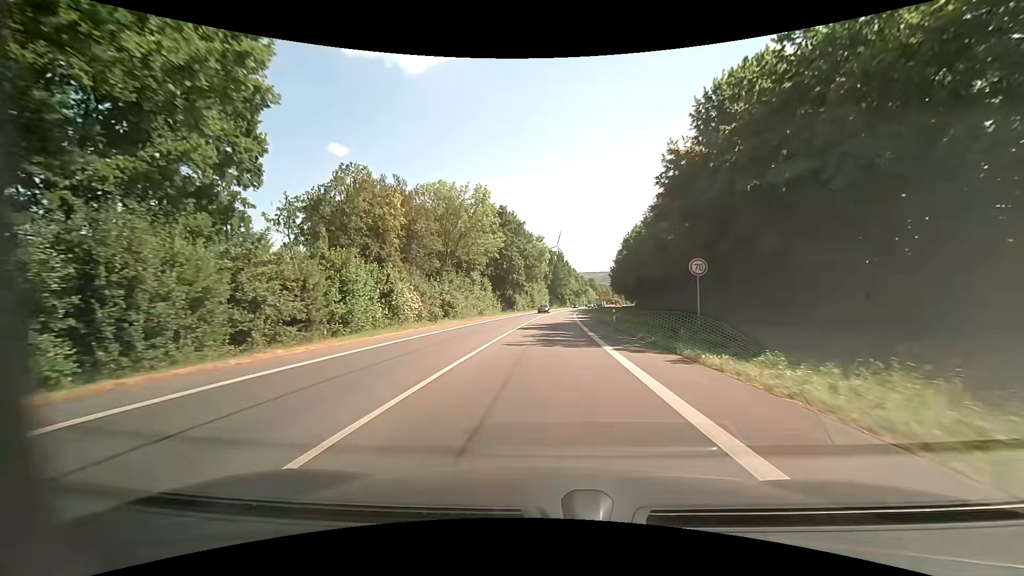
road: primary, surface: asphalt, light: Day
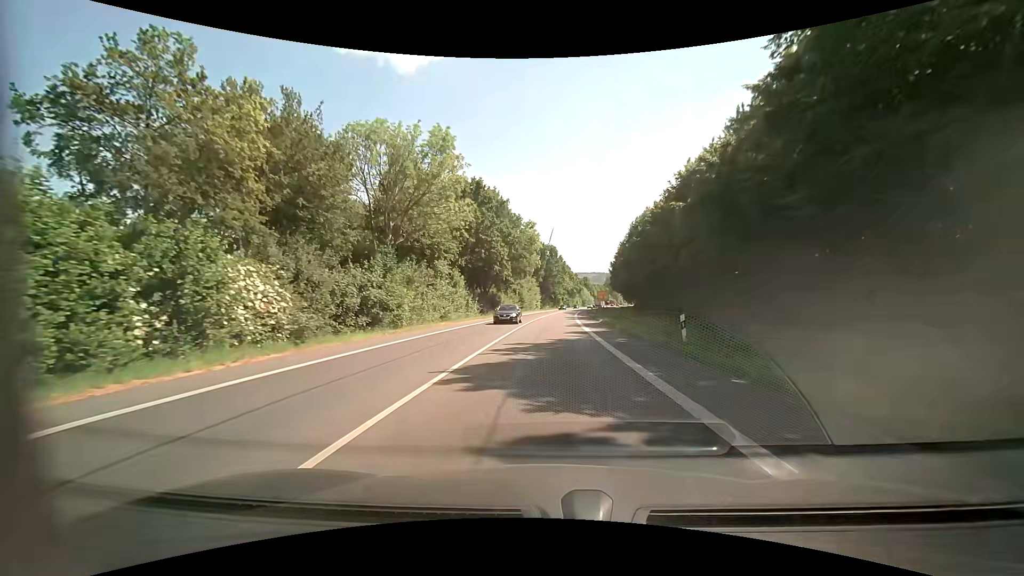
(-0.1, +18.8) m; 0°
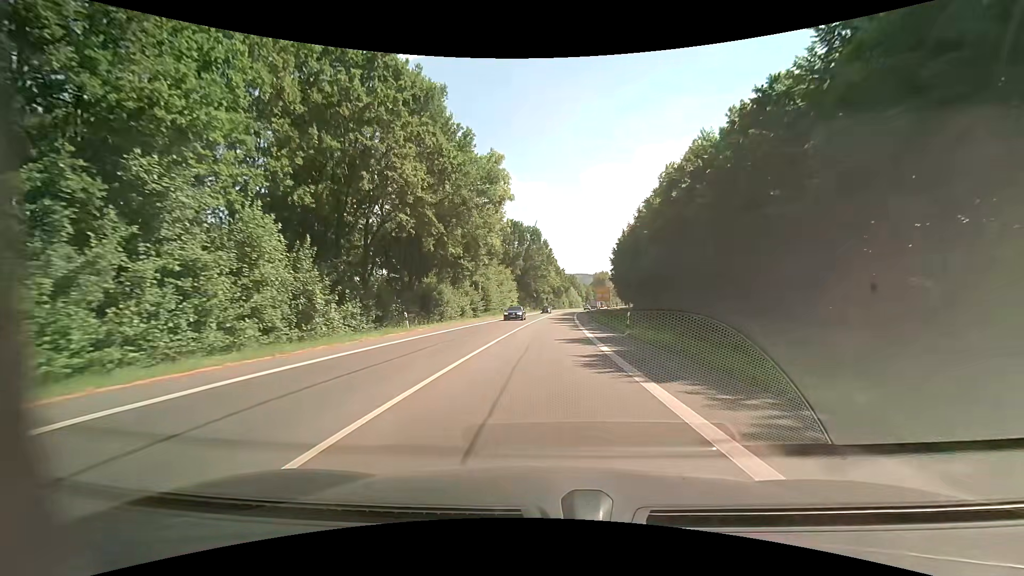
(+1.0, +37.1) m; +2°
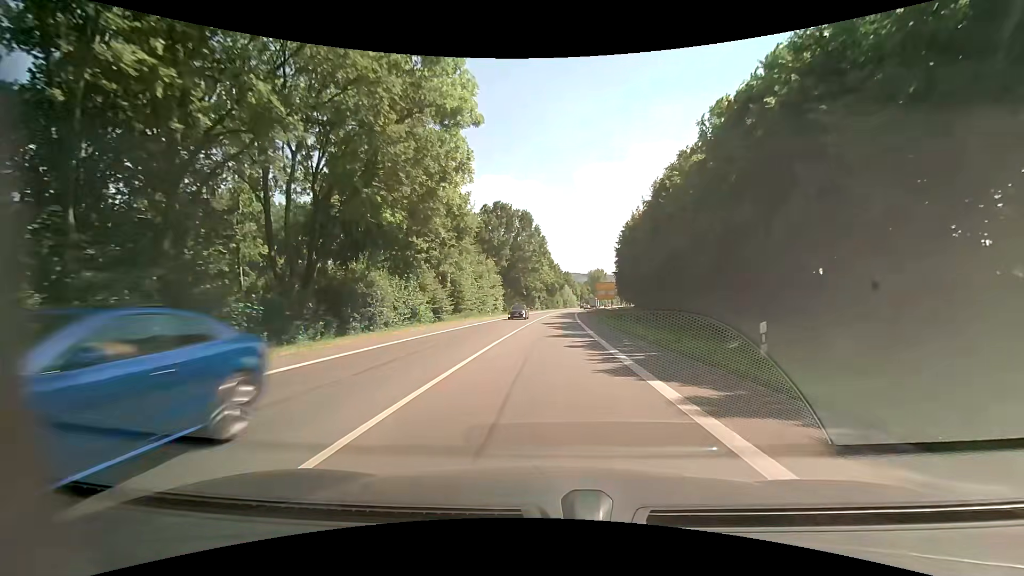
(+0.1, +18.5) m; +1°
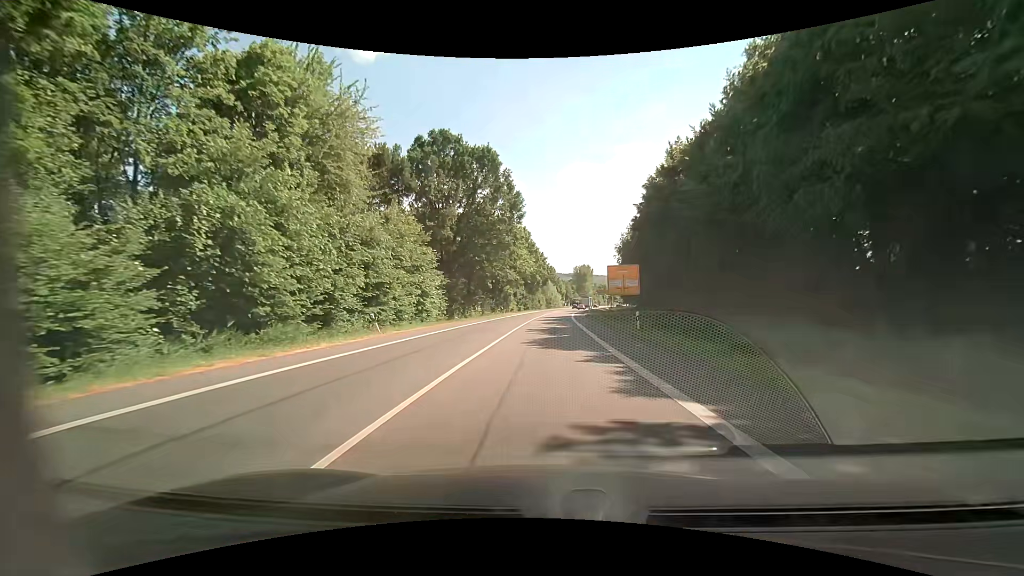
(+0.6, +36.4) m; +2°
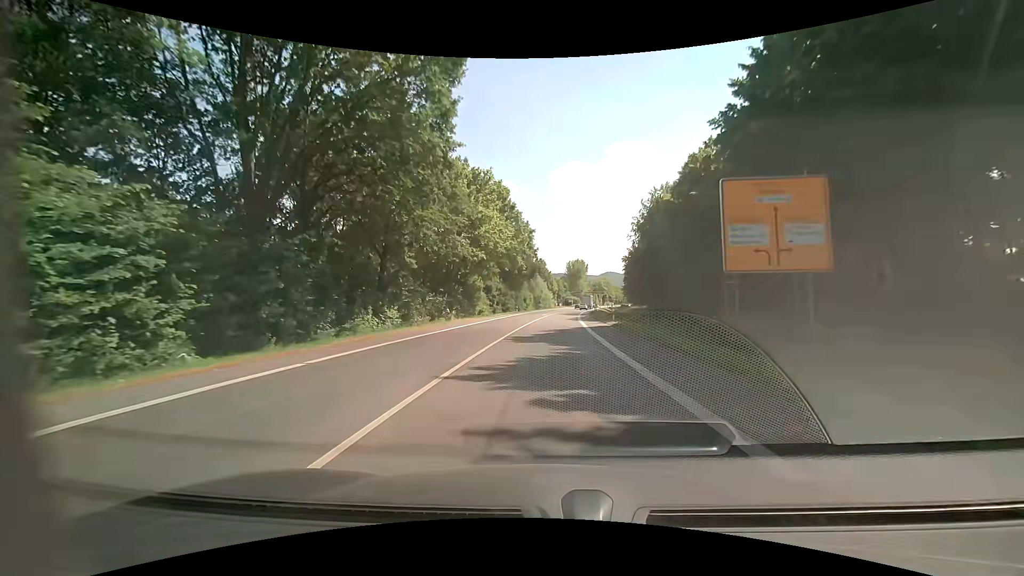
(+0.3, +35.3) m; 0°
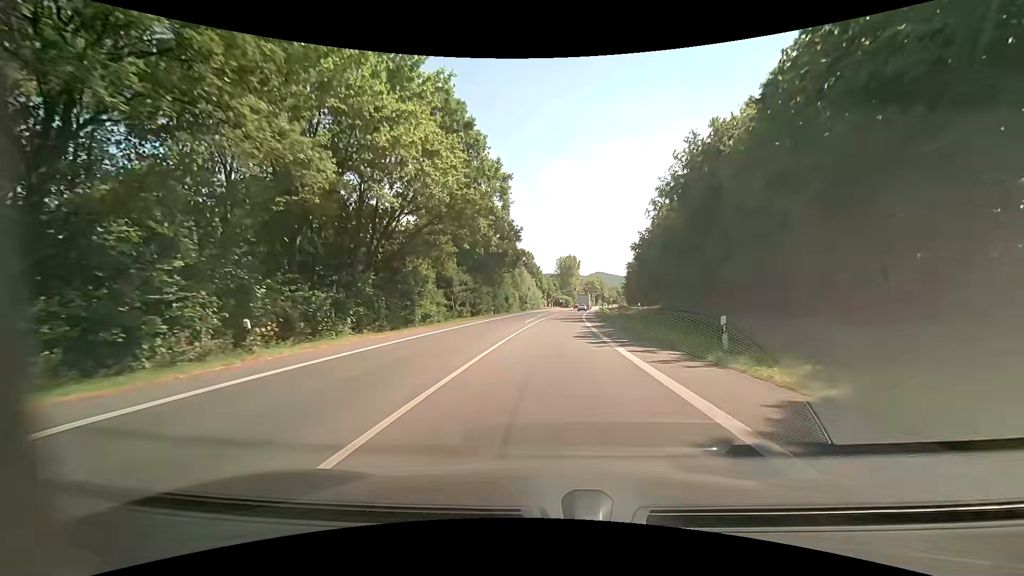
(+0.5, +25.4) m; +1°
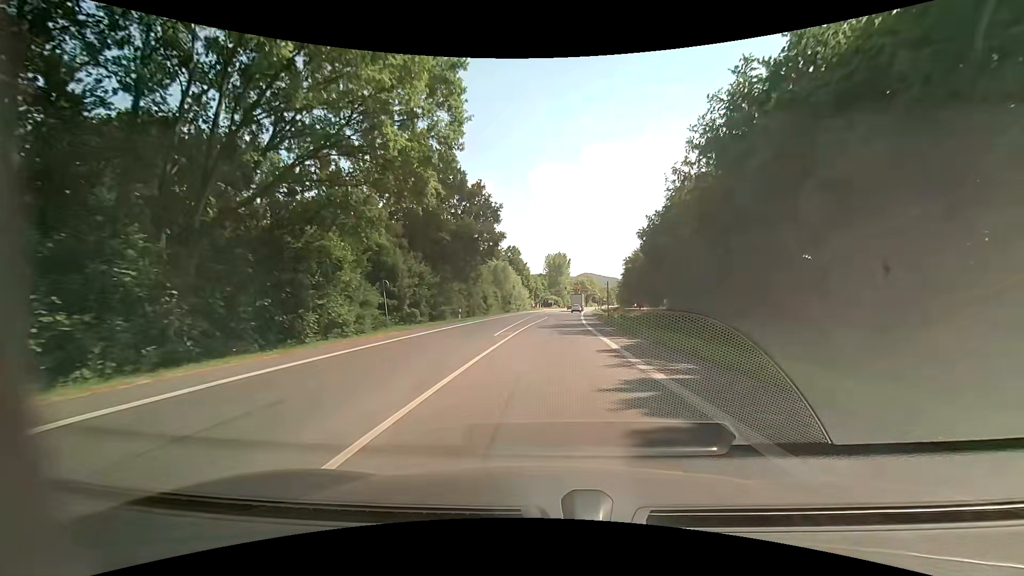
(+0.3, +16.4) m; +2°
(0, +10) (0, +20) (+1, +30) (+1, +40) (+2, +50) (+2, +60) (+3, +70) (+4, +80) (+5, +90) (+6, +100) m
